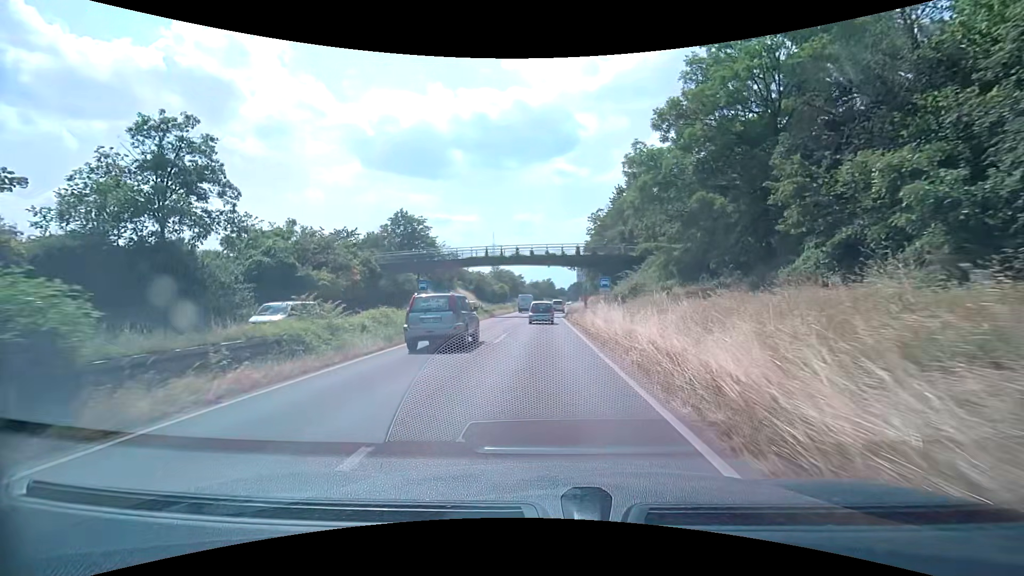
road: trunk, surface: asphalt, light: Day
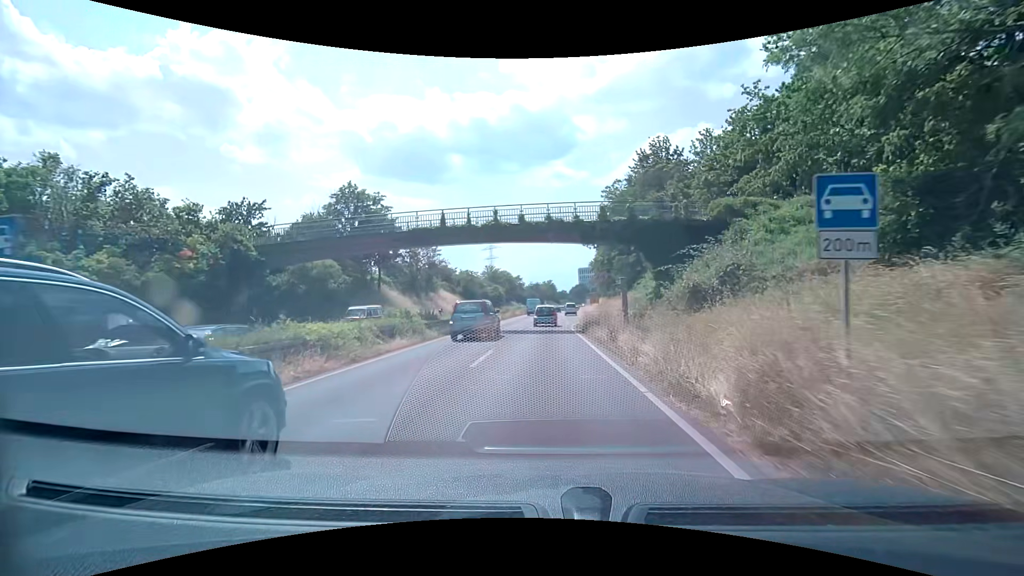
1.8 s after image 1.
(0.0, +21.4) m; -1°
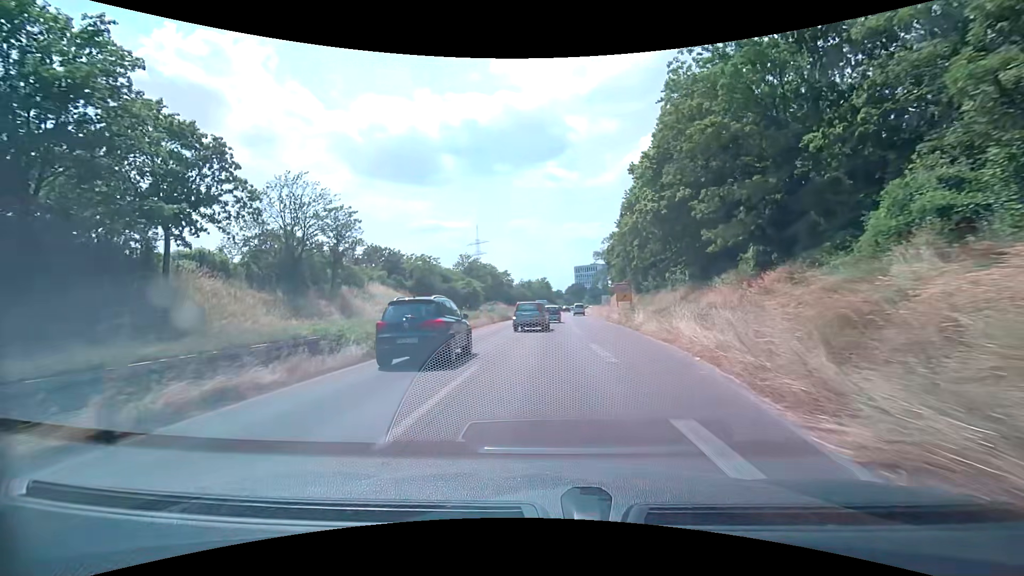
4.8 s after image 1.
(+0.5, +38.3) m; +2°
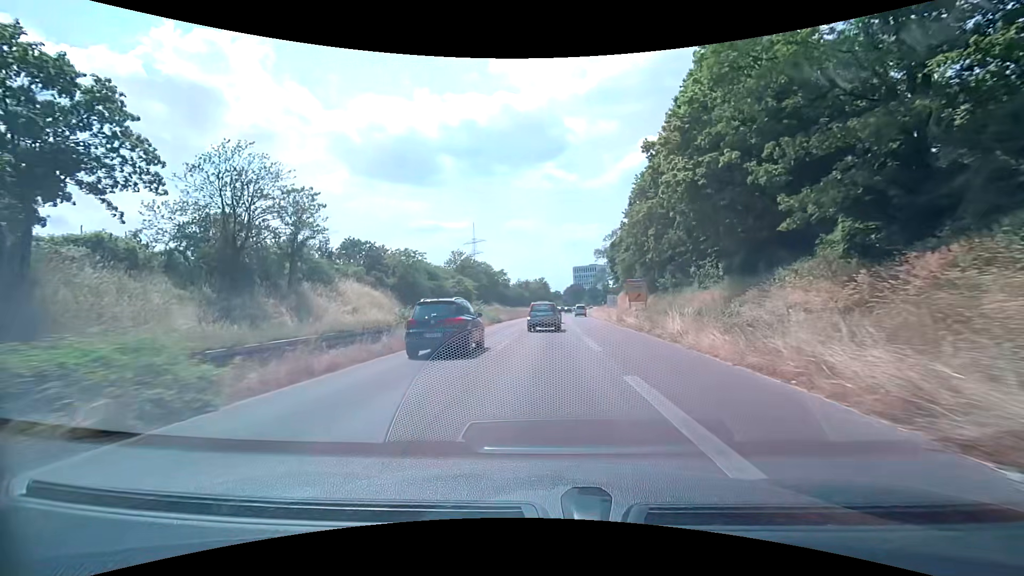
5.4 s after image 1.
(0.0, +8.5) m; 0°
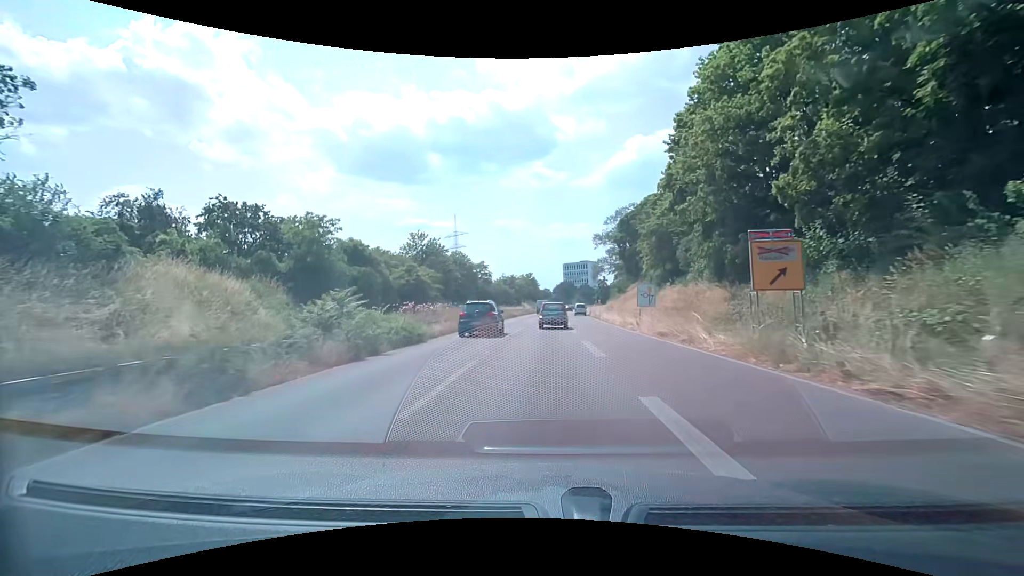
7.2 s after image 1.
(+0.3, +26.5) m; +2°
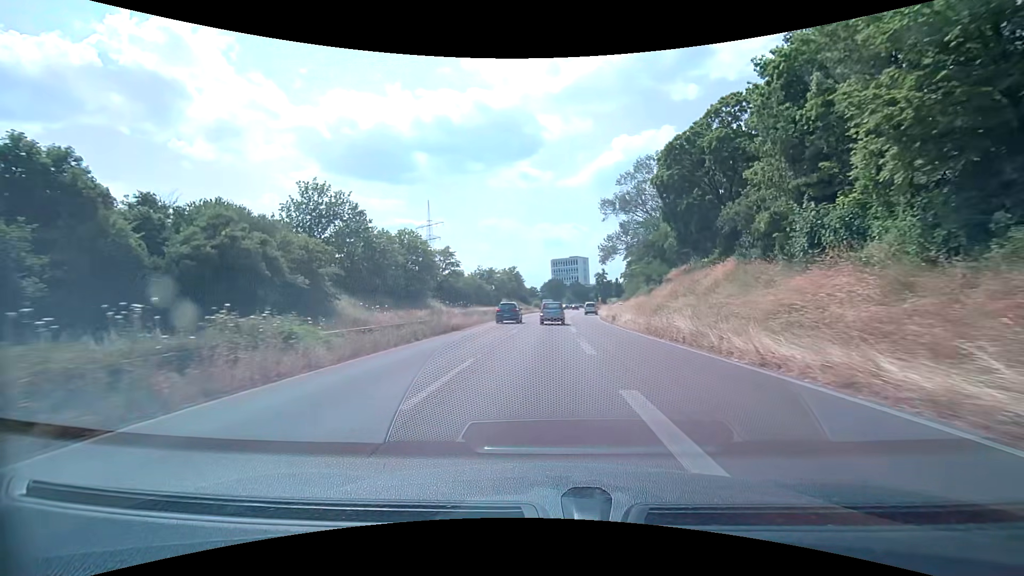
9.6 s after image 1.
(+0.2, +35.7) m; +1°
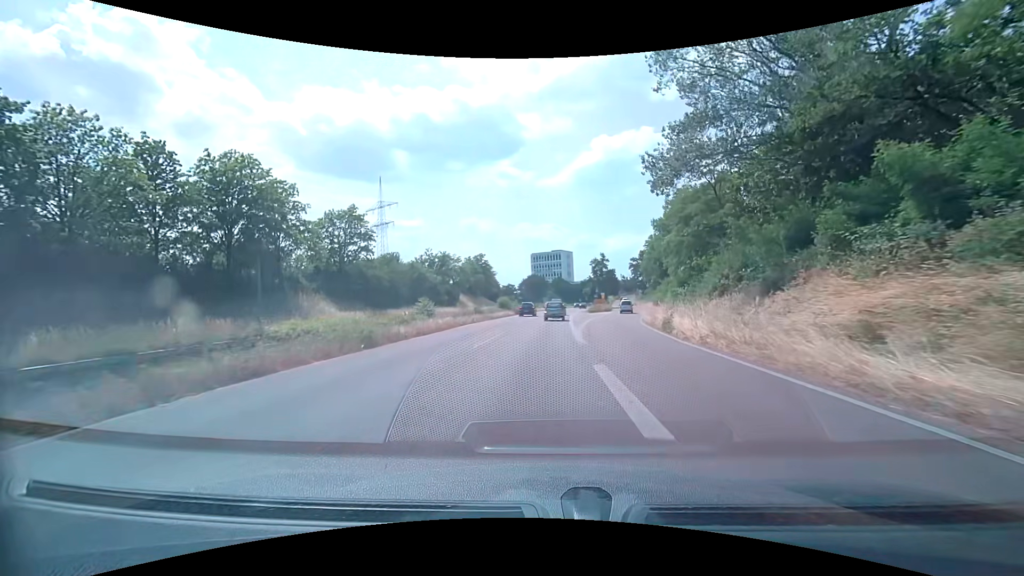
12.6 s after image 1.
(+0.9, +44.9) m; +2°
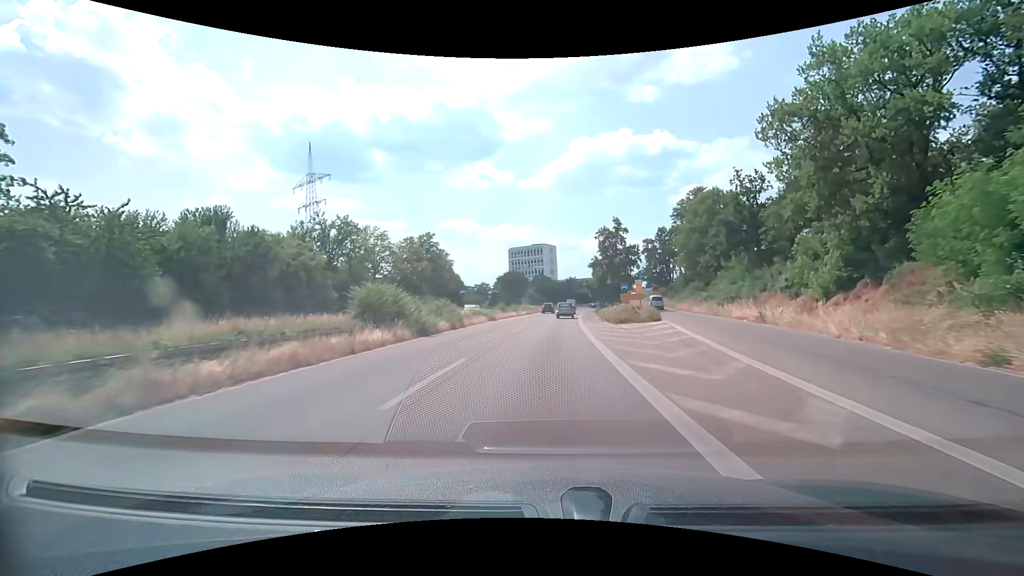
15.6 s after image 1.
(+0.8, +45.0) m; +2°
(0, +10) (0, +20) (+1, +30) (+1, +40) (+2, +50) (+2, +60) (+3, +70) (+4, +80) (+5, +90) (+6, +100) m
